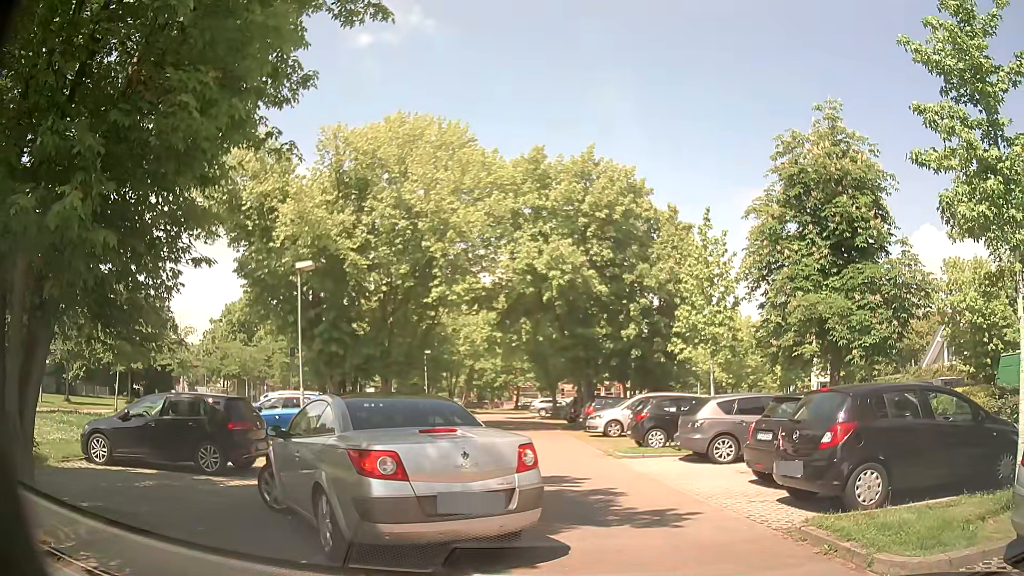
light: Day
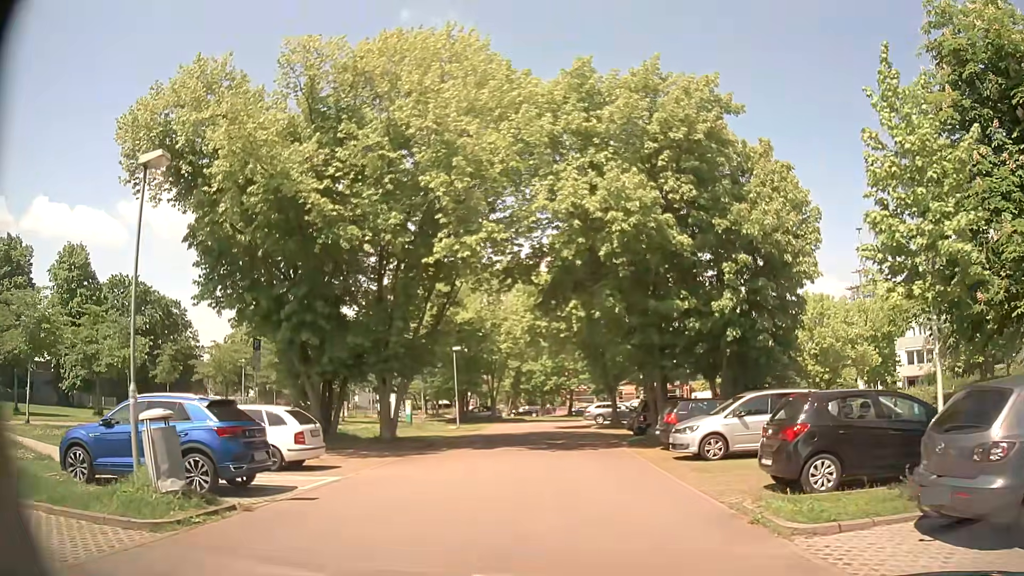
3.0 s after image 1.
(0.0, +9.5) m; -4°
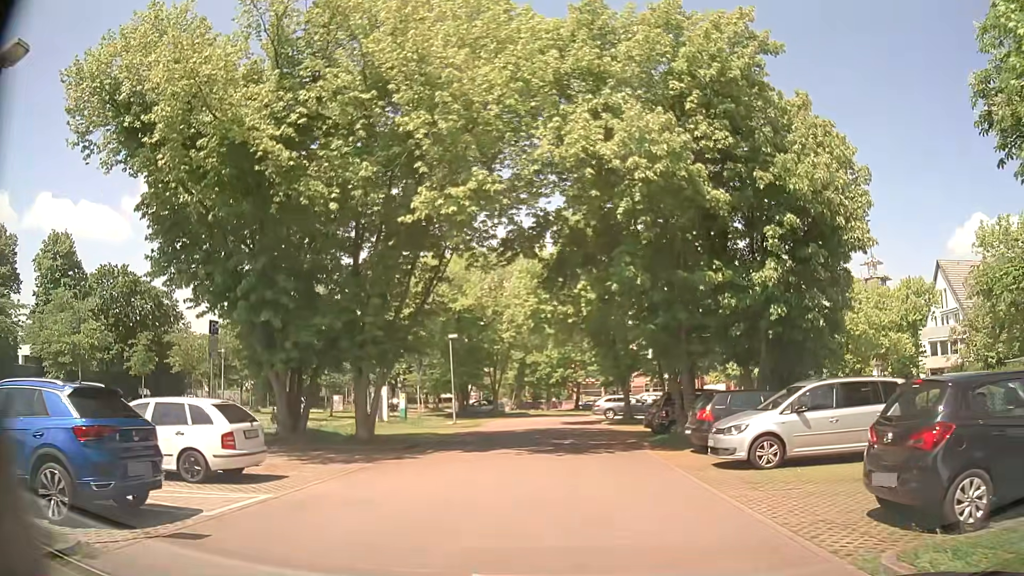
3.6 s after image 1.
(0.0, +3.6) m; 0°
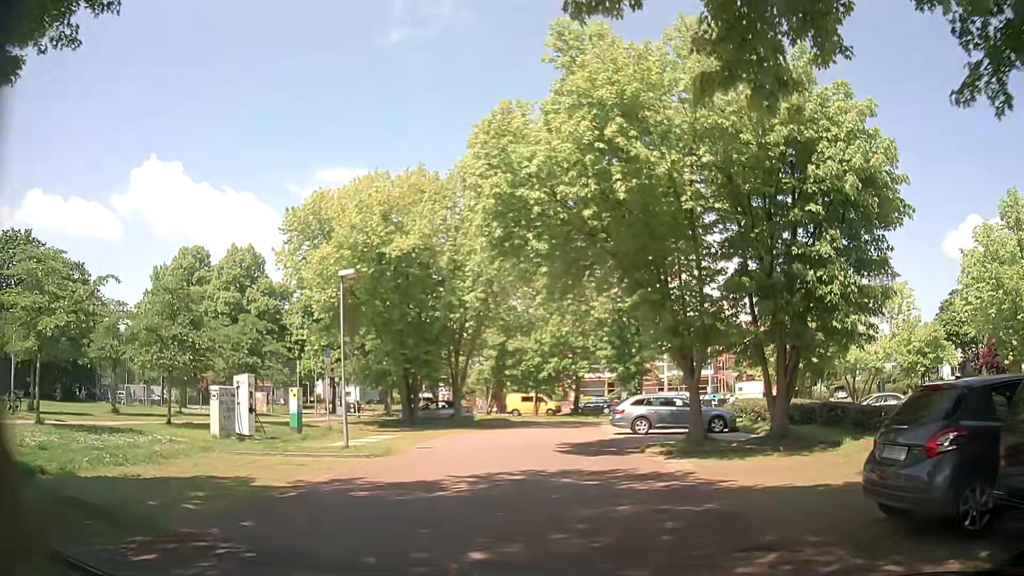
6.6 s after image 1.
(+0.1, +17.7) m; +1°
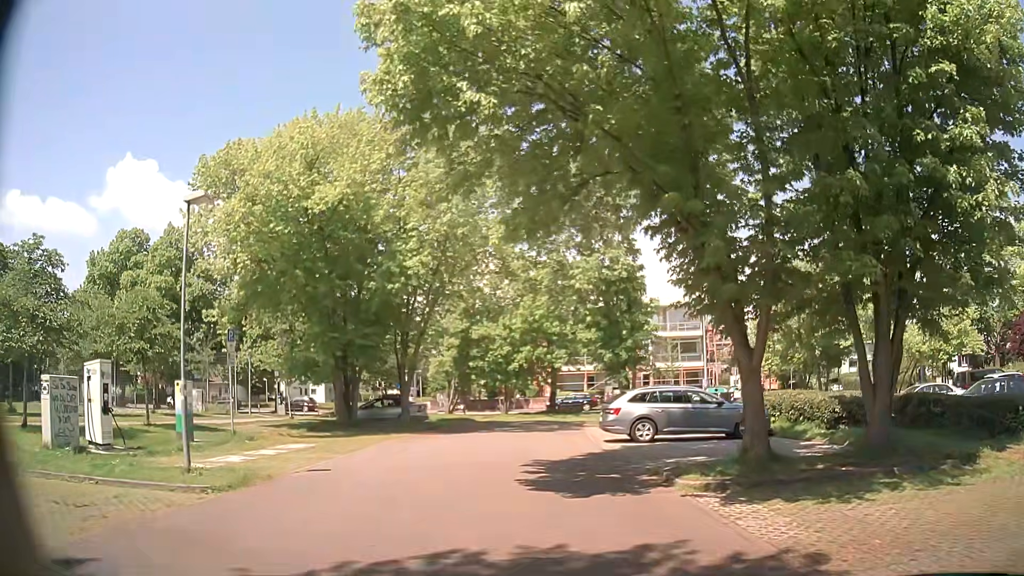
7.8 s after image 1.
(+0.2, +6.9) m; +2°
